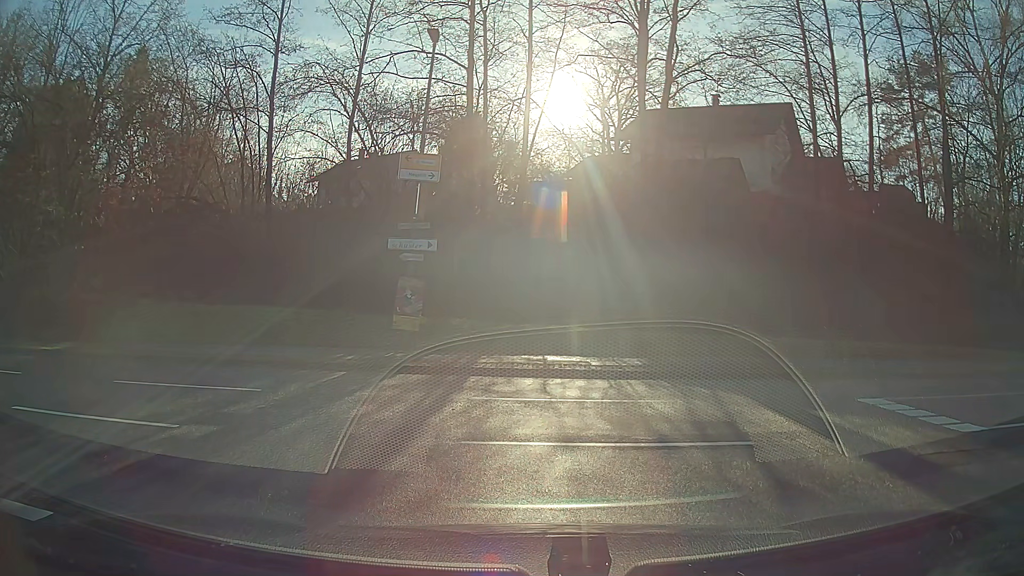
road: unclassified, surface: asphalt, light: Day
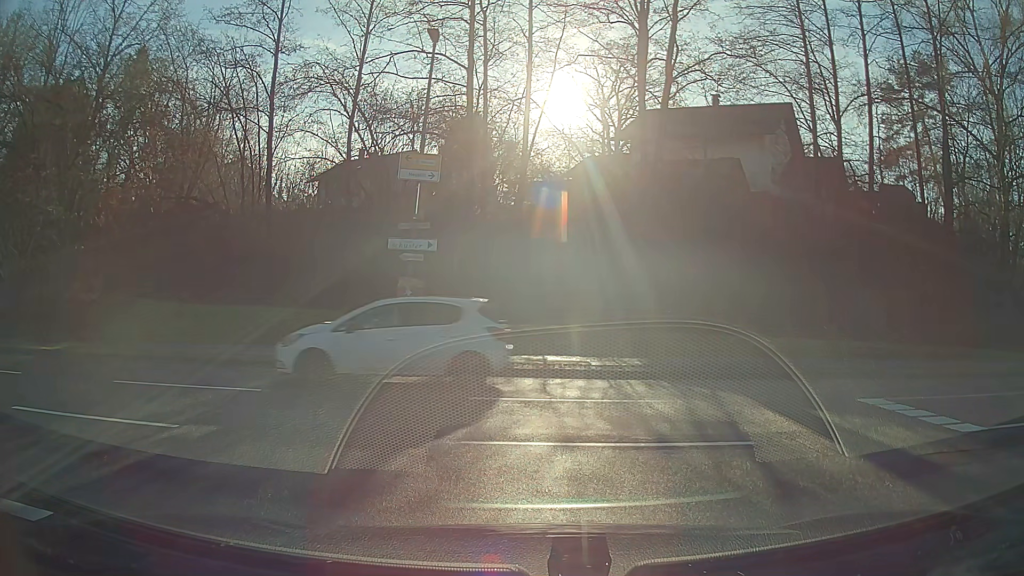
(0.0, 0.0) m; 0°
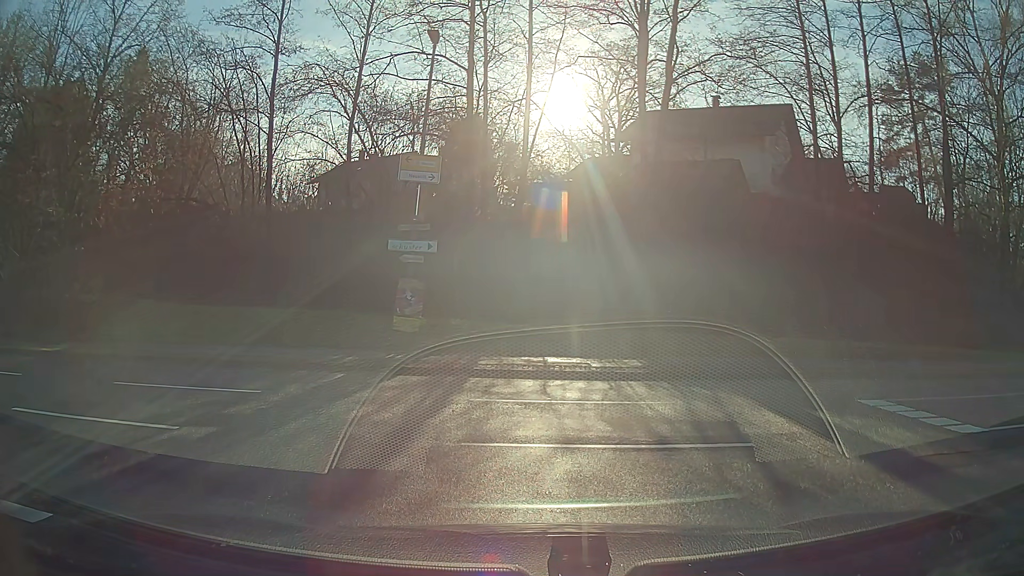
(0.0, 0.0) m; 0°
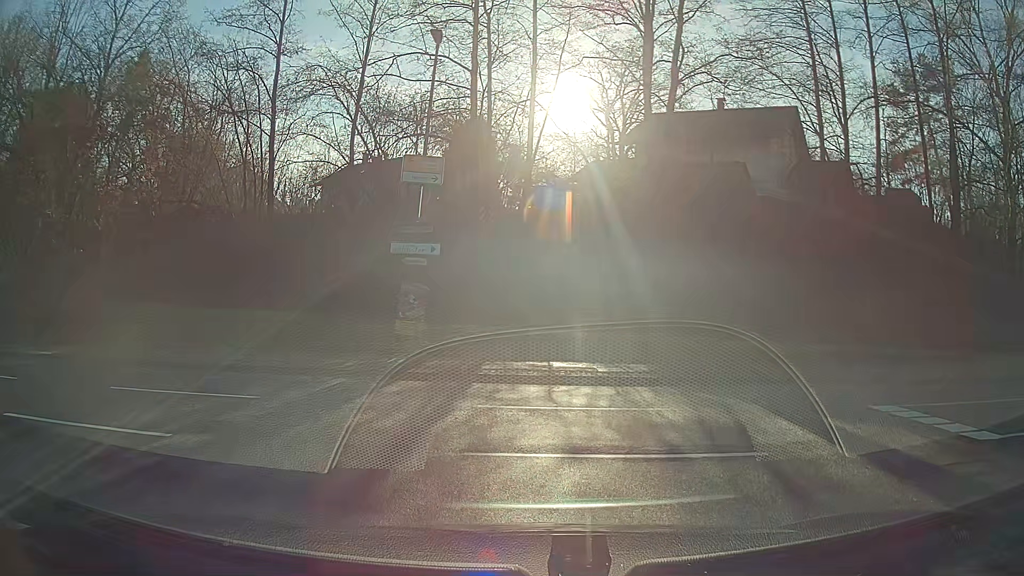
(0.0, +0.4) m; 0°
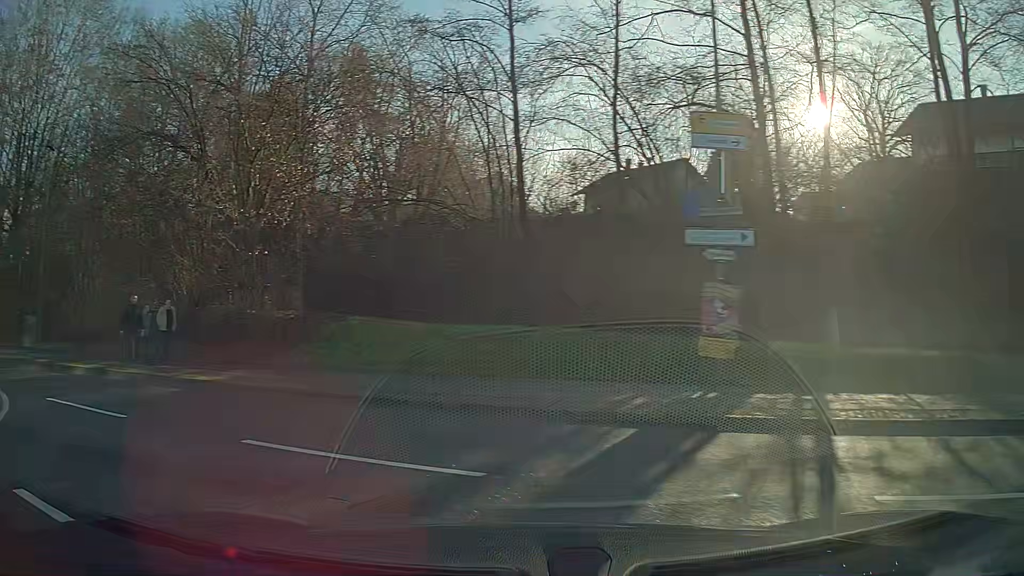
(-1.5, +4.8) m; -33°
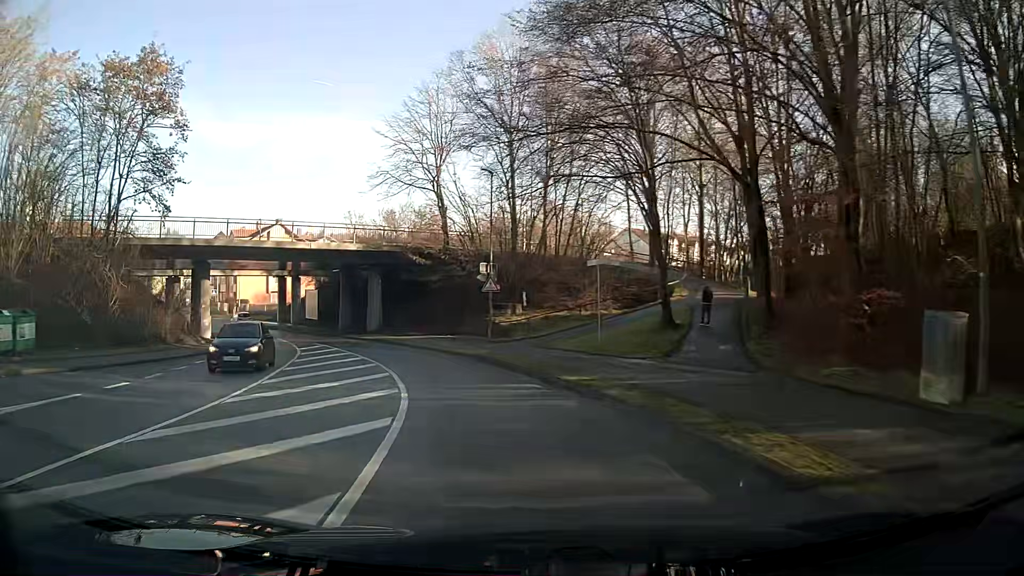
(-13.8, +15.9) m; -62°
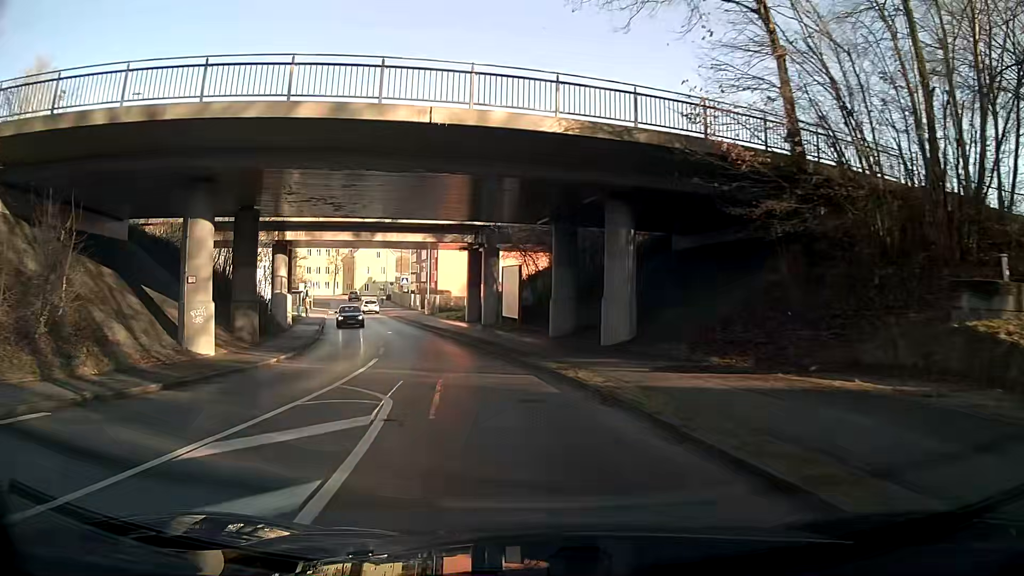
(-5.4, +27.3) m; -22°
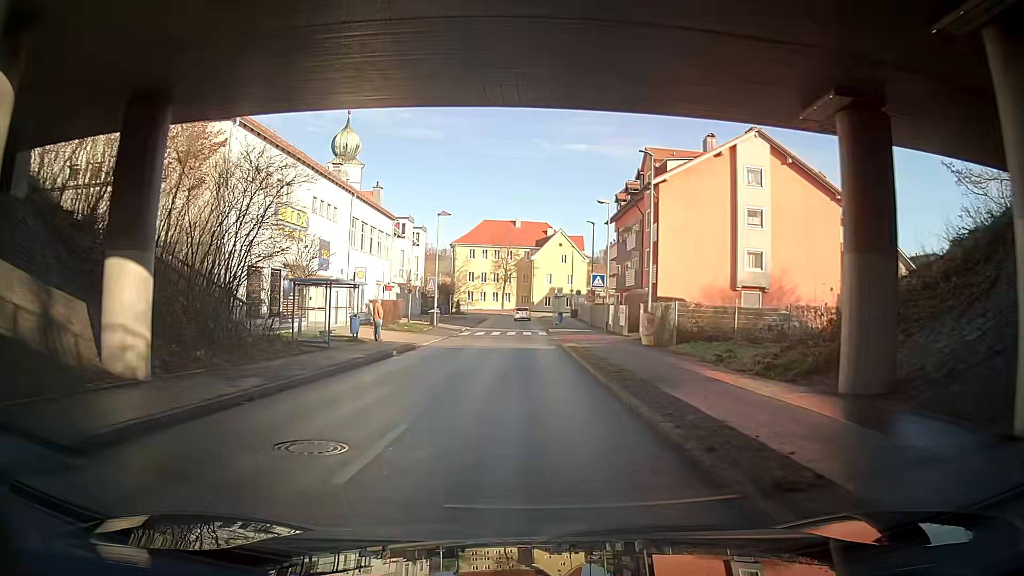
(-2.1, +34.2) m; -9°
